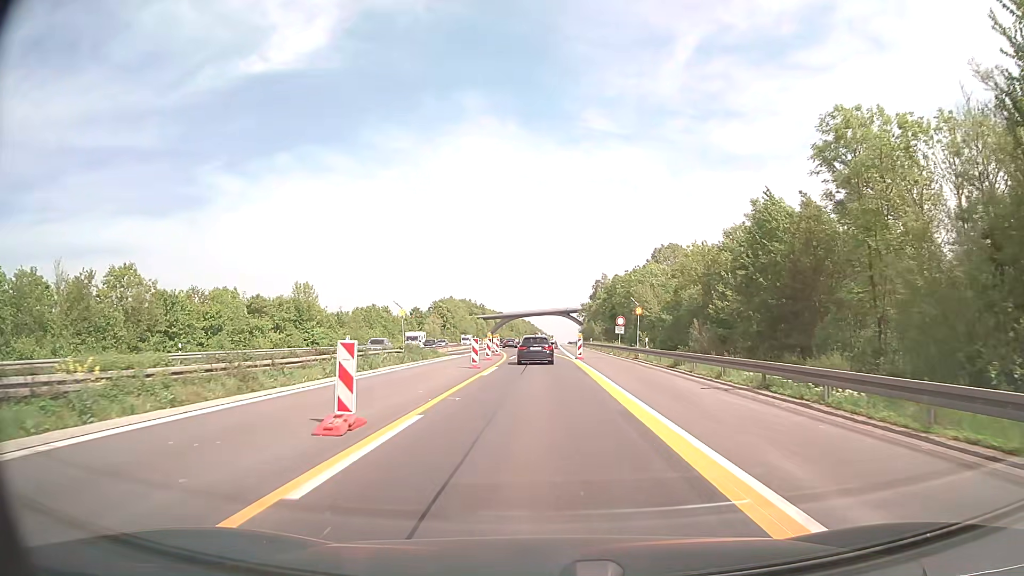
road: motorway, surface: concrete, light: Day
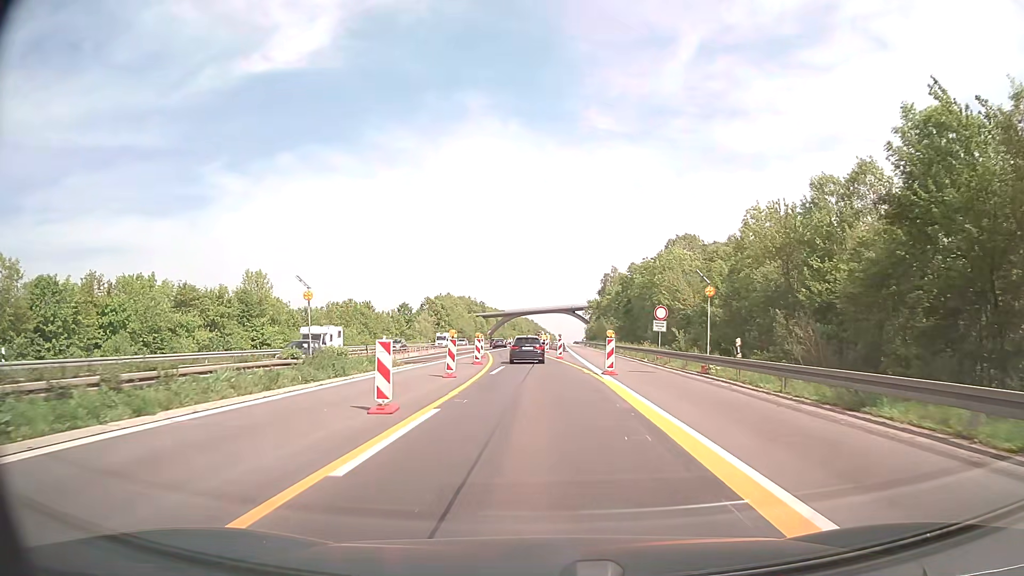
(-0.1, +17.1) m; -1°
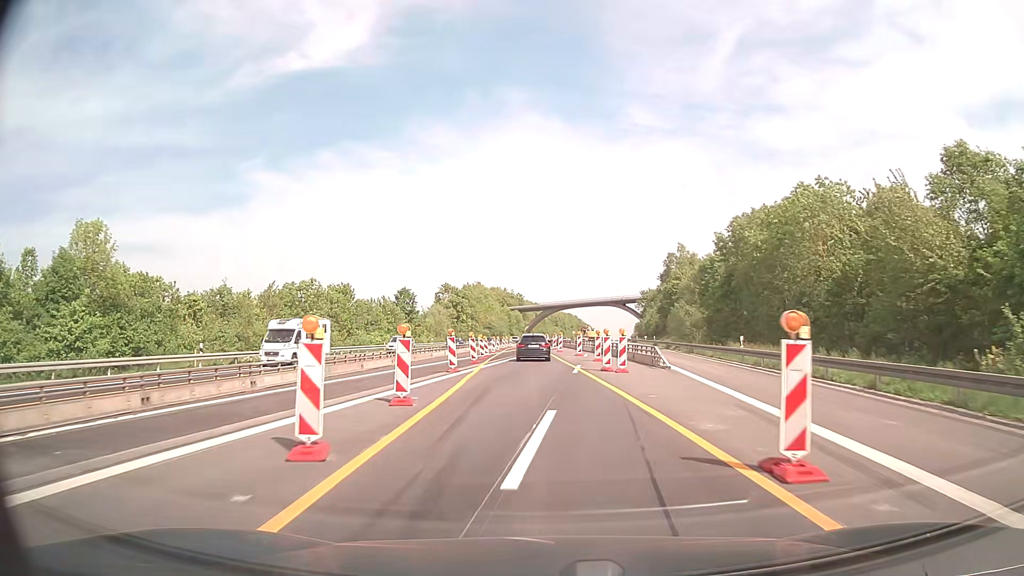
(-0.9, +36.5) m; -3°
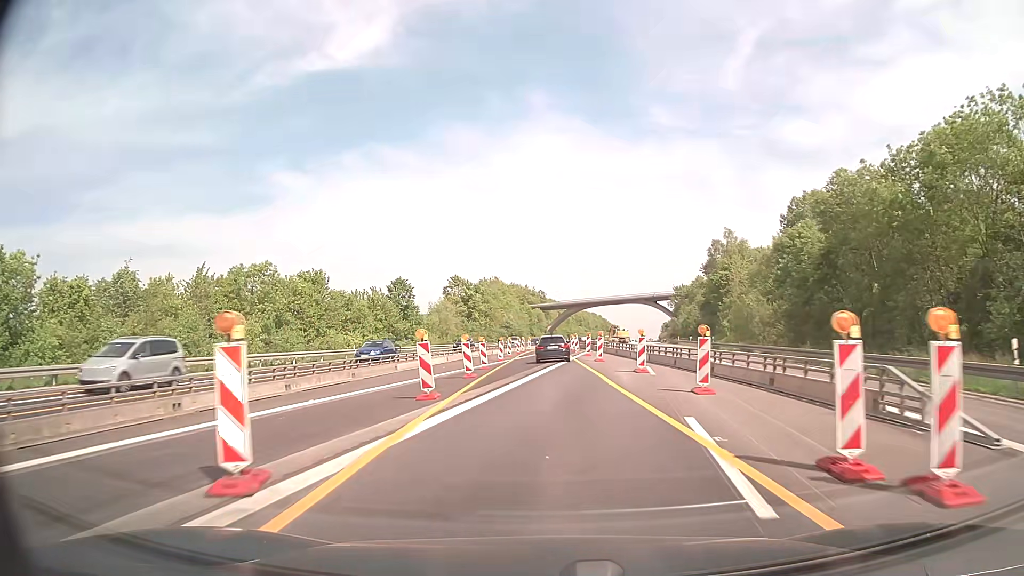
(-0.4, +19.0) m; -2°
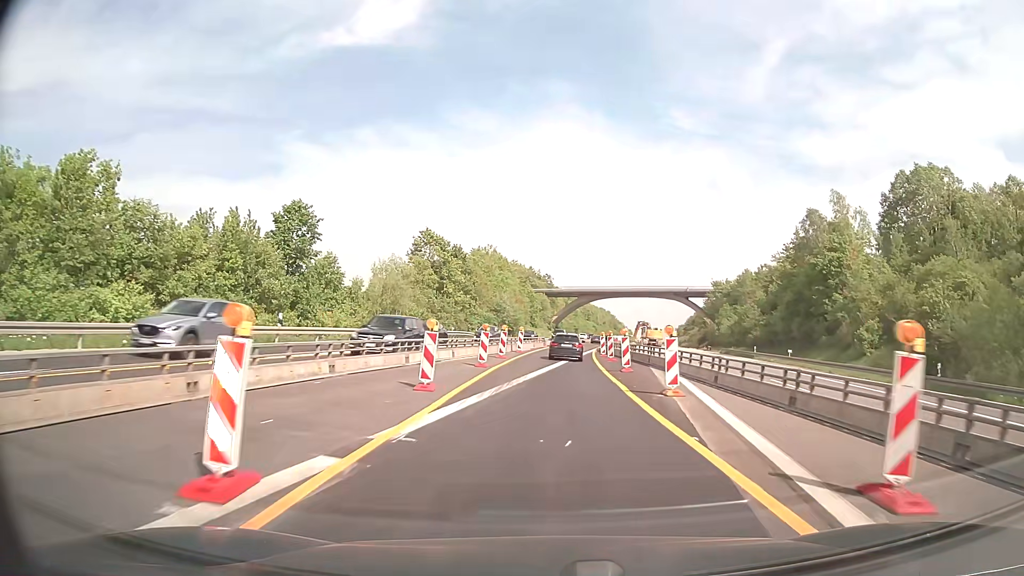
(-0.2, +39.3) m; 0°
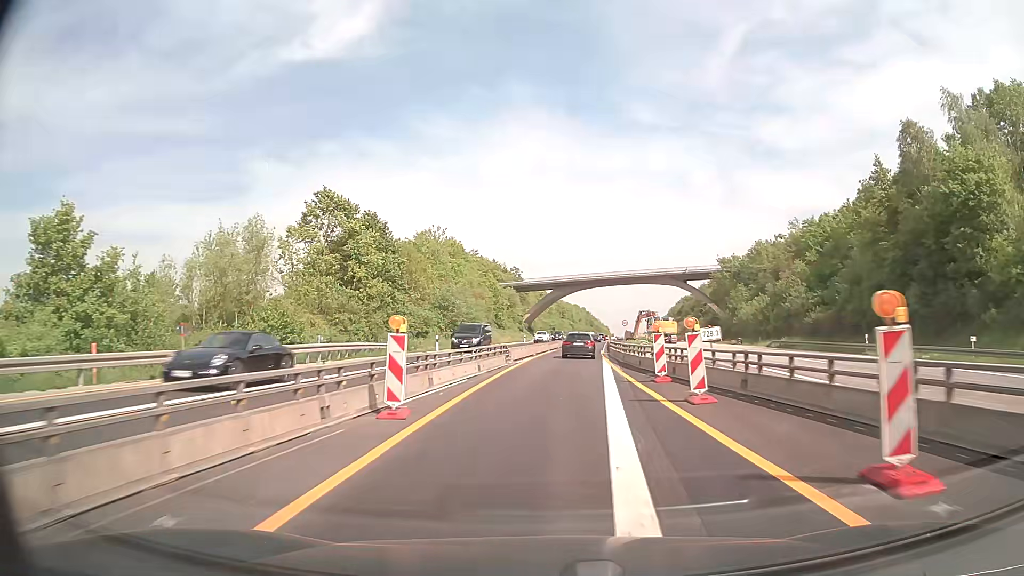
(+0.6, +30.5) m; +3°
(0, +10) (0, +20) (+1, +30) (+1, +40) (+2, +50) (+3, +60) (+4, +70) (+5, +80) (+6, +90) (+7, +100) m
